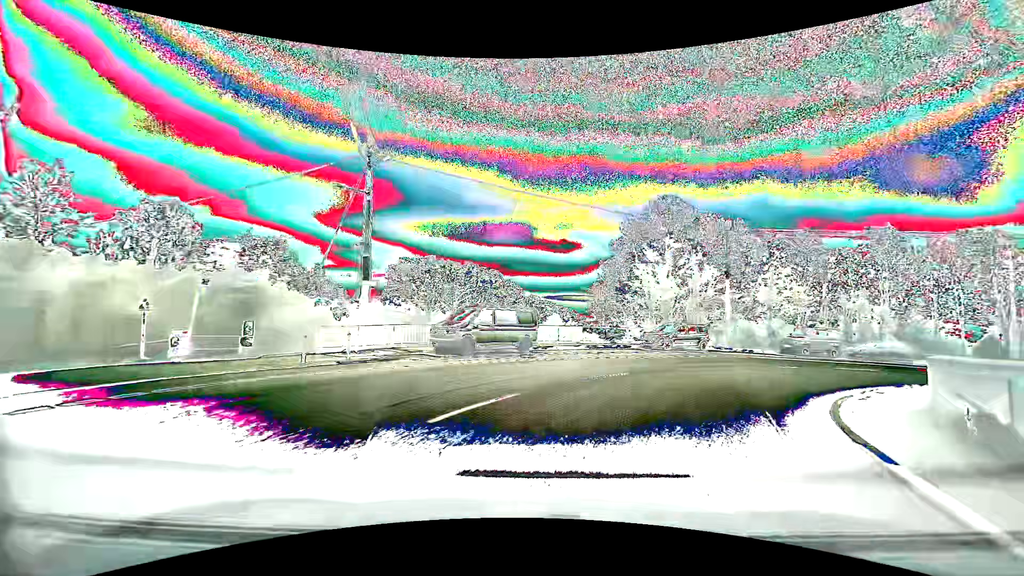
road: secondary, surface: asphalt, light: Day
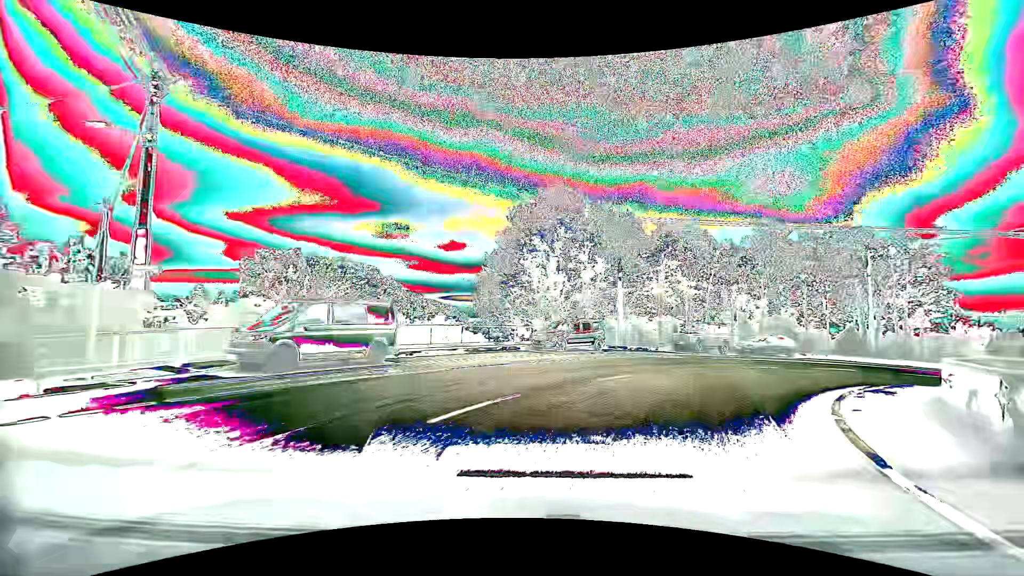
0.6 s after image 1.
(+0.7, +5.5) m; +13°
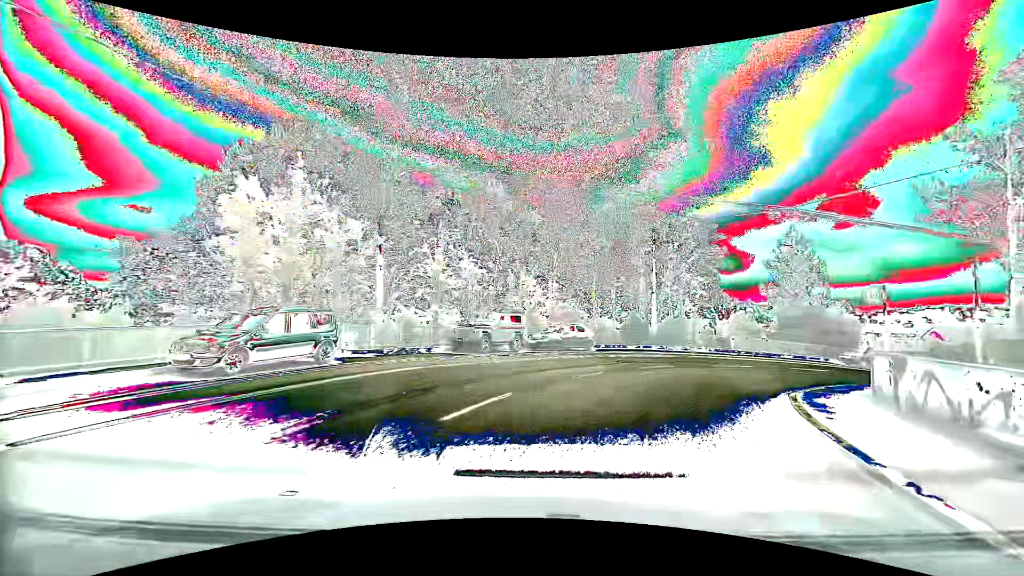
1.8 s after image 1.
(+2.3, +10.5) m; +25°
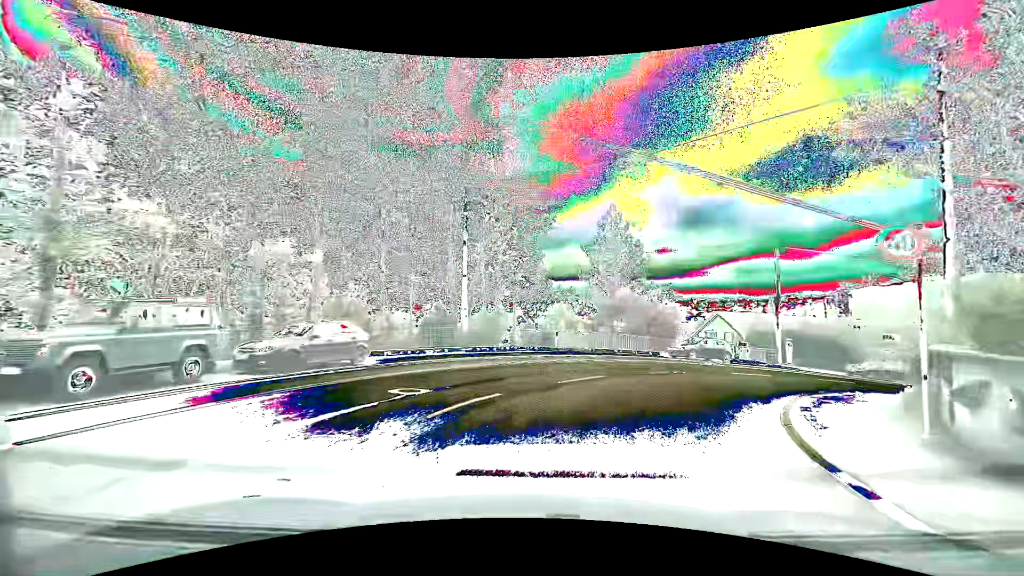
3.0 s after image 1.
(+1.9, +10.5) m; +20°
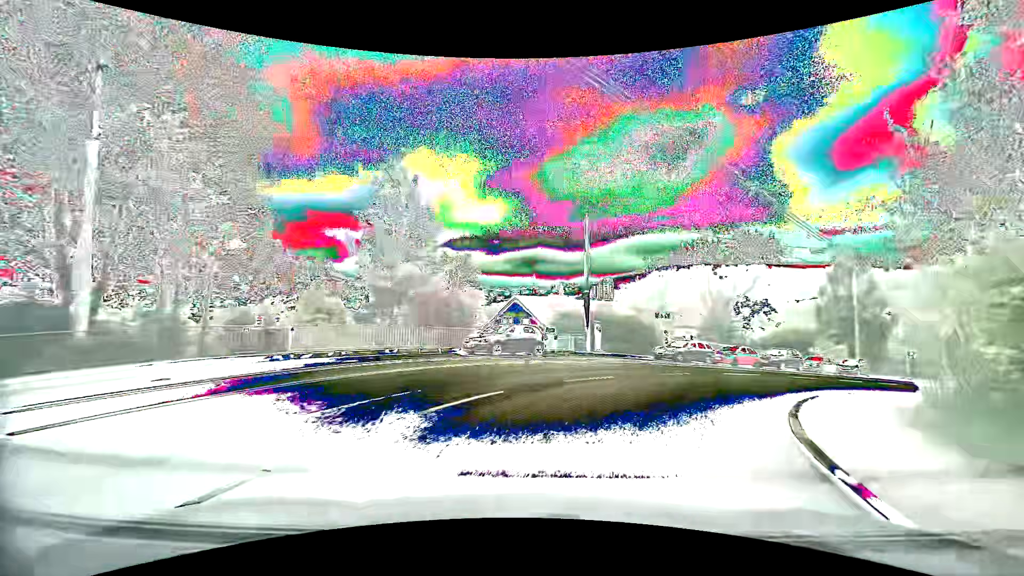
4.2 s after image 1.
(+2.1, +10.5) m; +24°
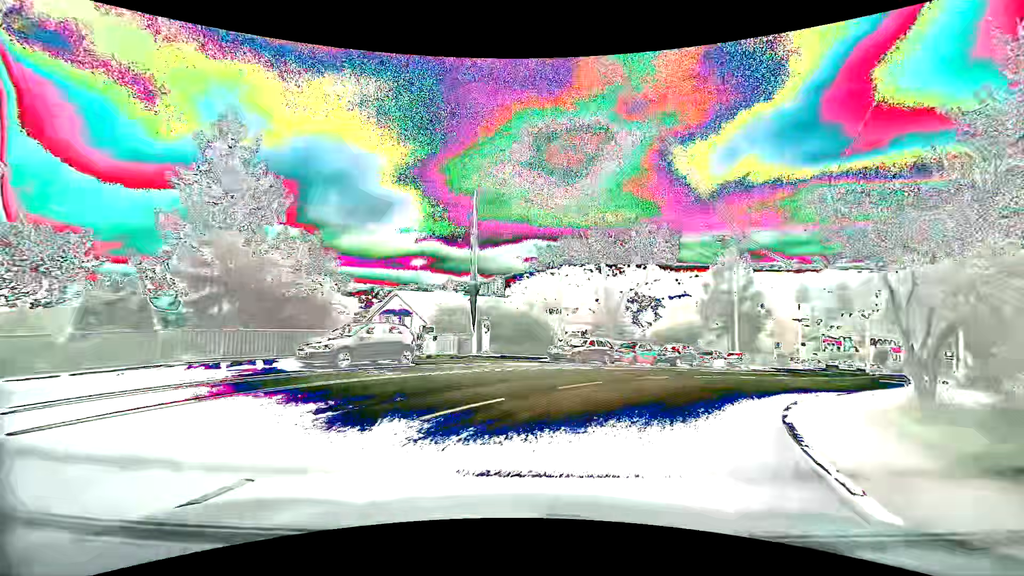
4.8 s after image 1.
(+0.5, +5.4) m; +12°
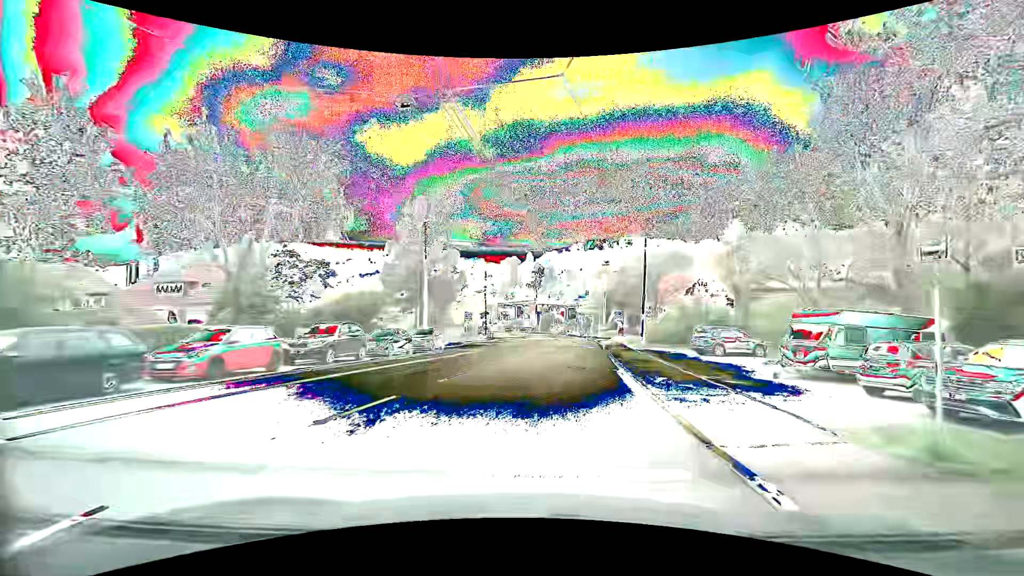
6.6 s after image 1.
(+5.4, +15.9) m; +35°
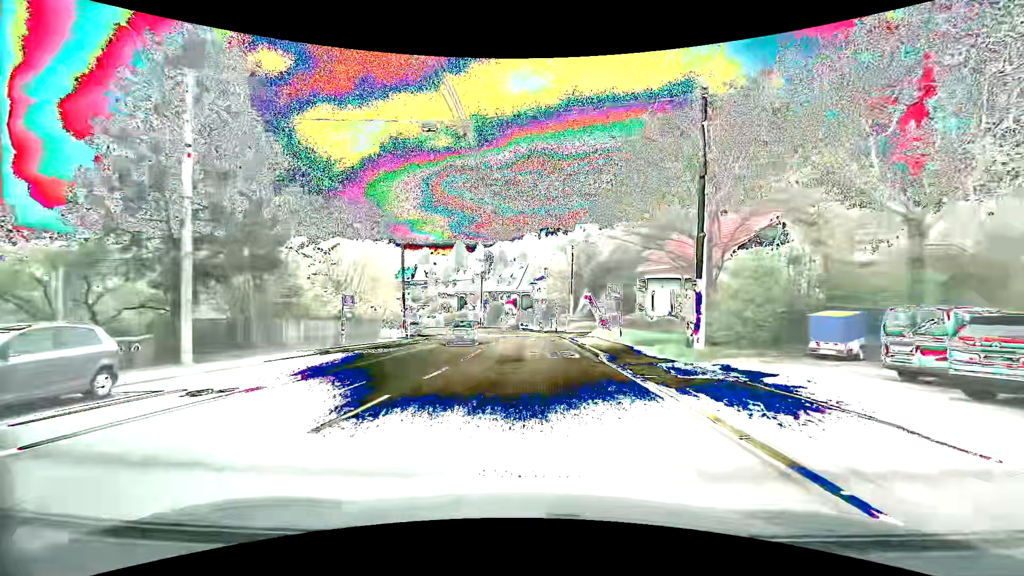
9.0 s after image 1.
(+2.2, +24.2) m; +6°
(0, +10) (0, +20) (0, +30) (0, +40) (-1, +50) (-3, +60) (-6, +69) (-9, +79) (-13, +88) (-18, +97) m
